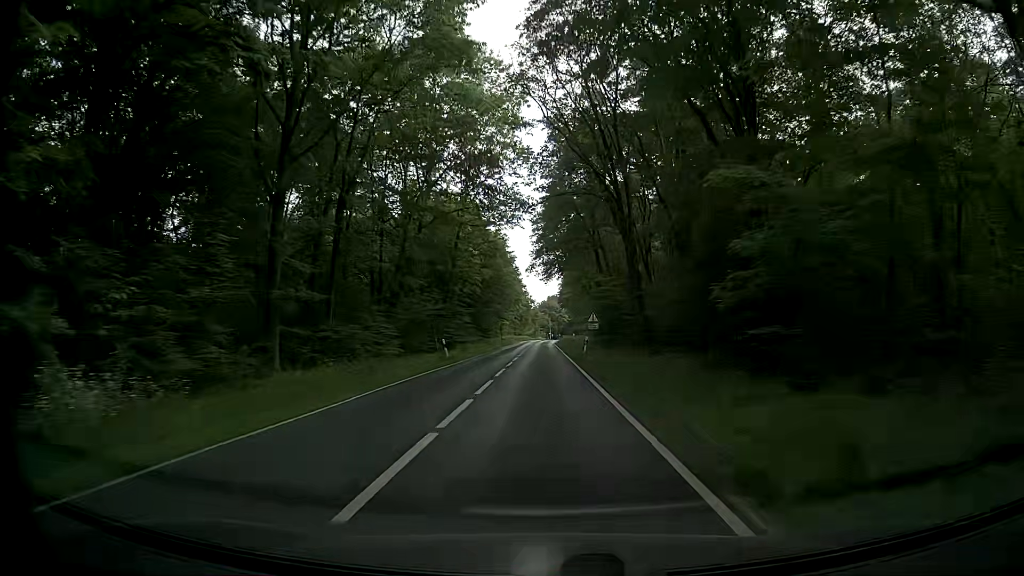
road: secondary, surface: asphalt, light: Day
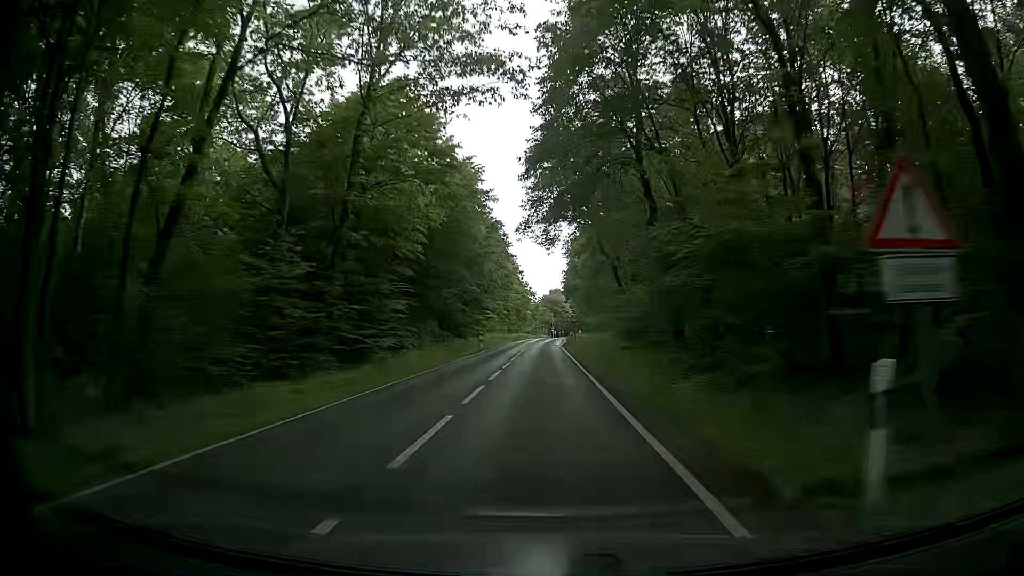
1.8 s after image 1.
(+0.2, +32.3) m; +1°
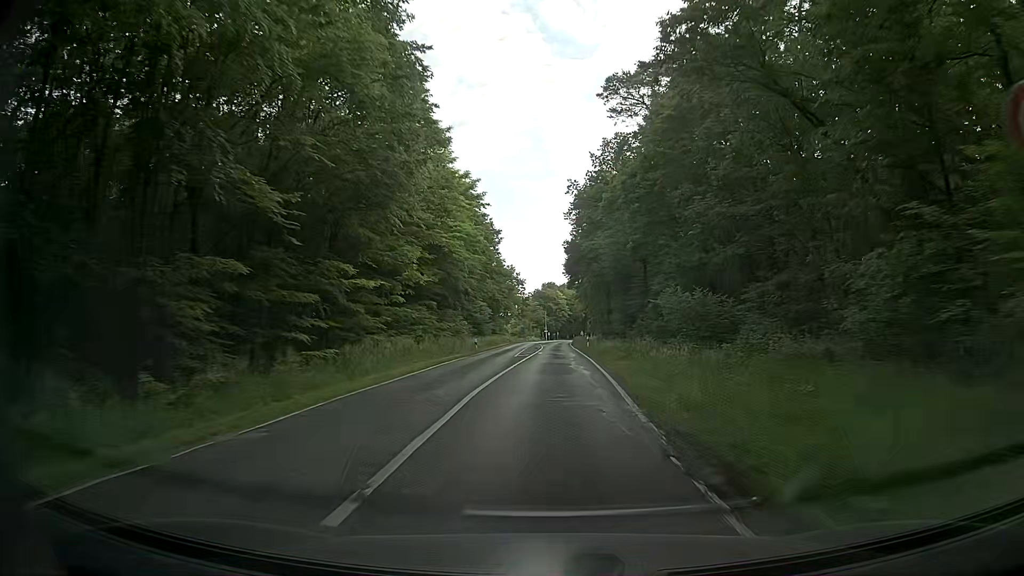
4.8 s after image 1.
(-0.5, +53.9) m; 0°
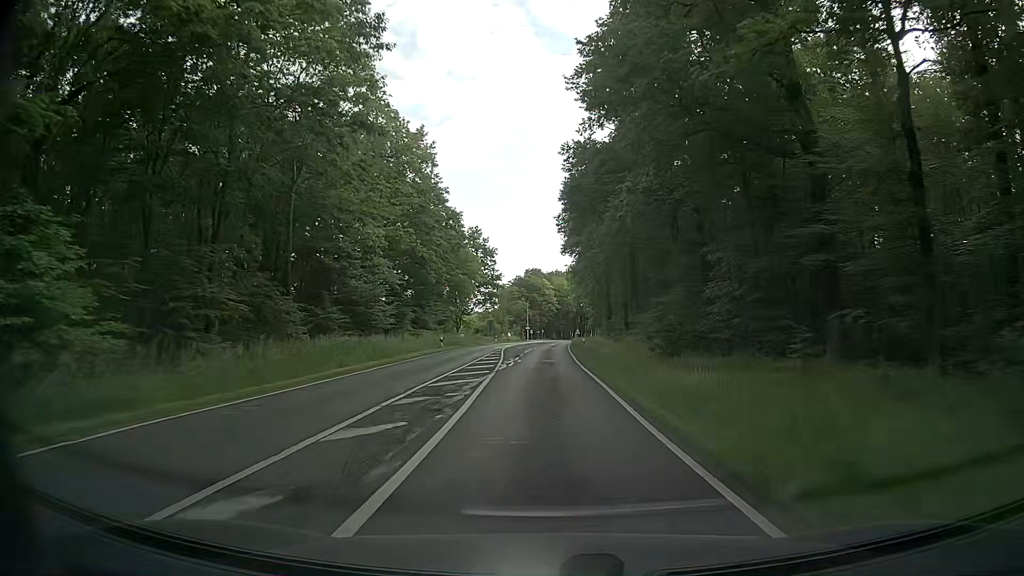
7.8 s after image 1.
(+1.1, +54.0) m; +1°
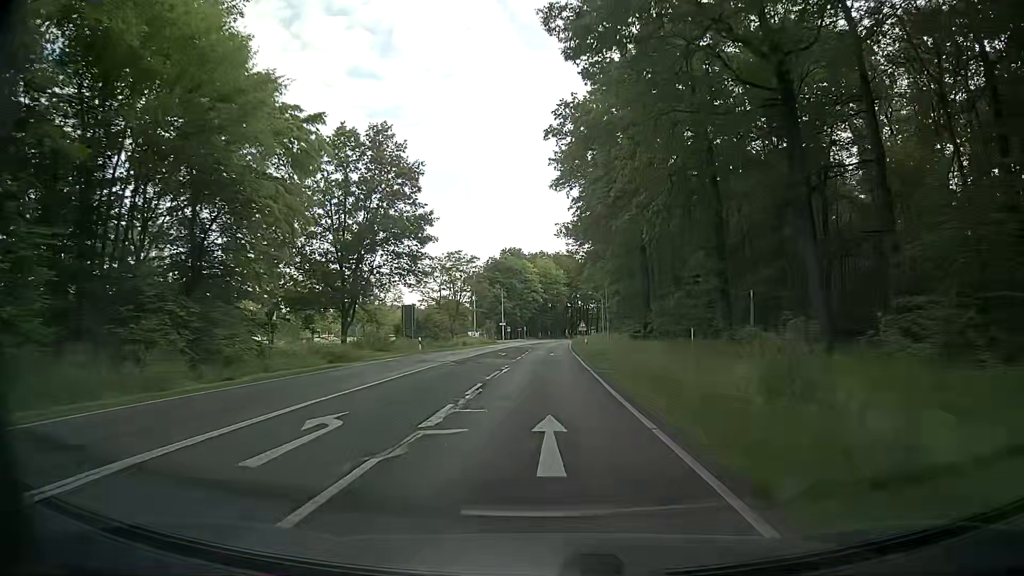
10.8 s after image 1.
(+0.8, +54.1) m; +2°
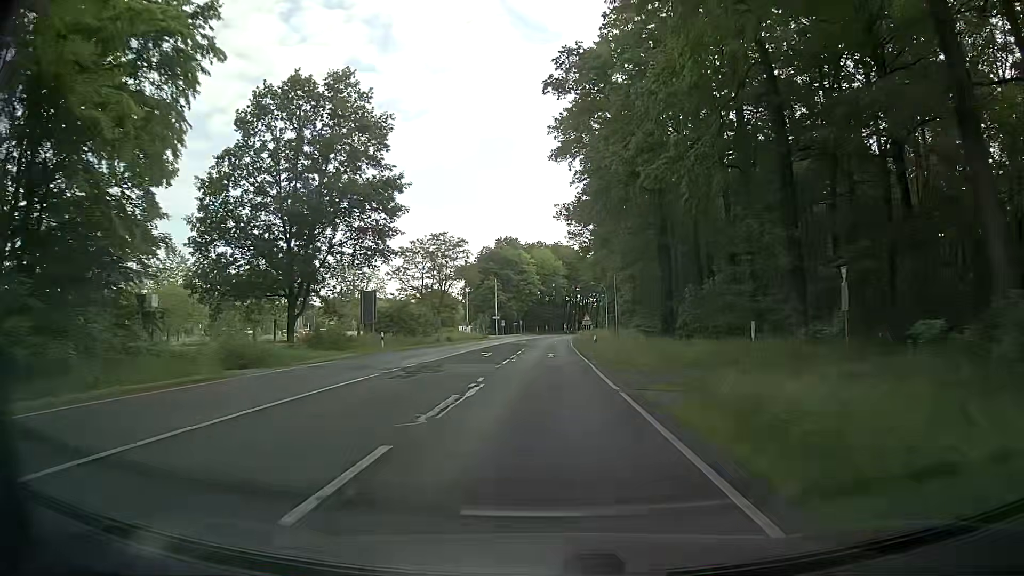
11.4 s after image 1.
(0.0, +10.8) m; 0°
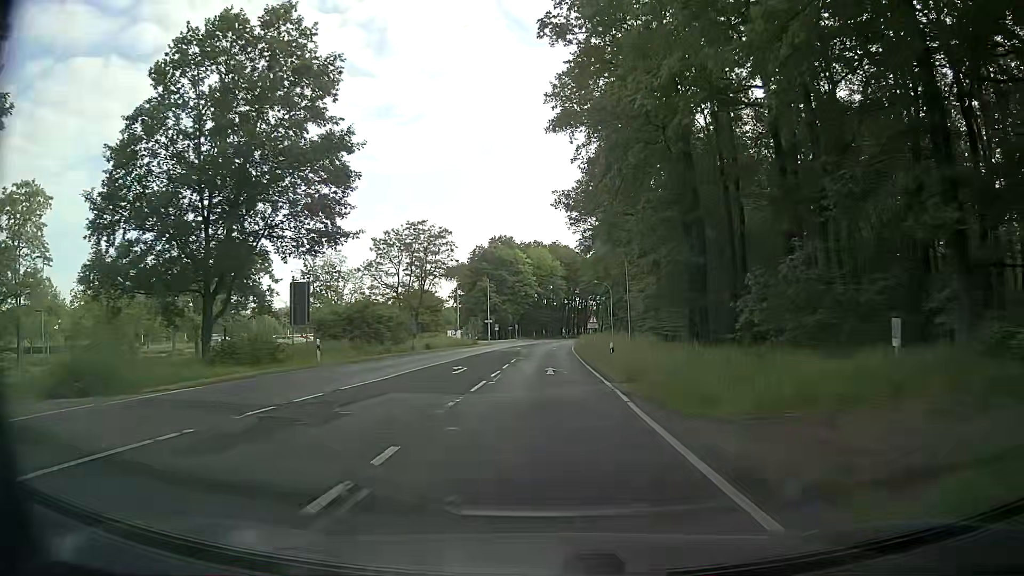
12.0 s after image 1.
(+0.1, +10.8) m; 0°
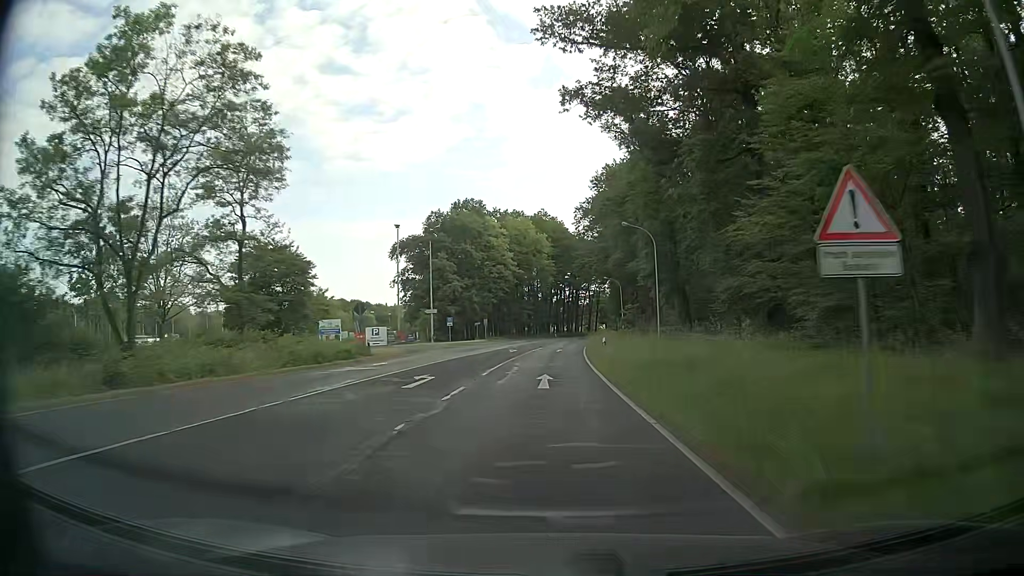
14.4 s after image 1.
(+0.8, +43.2) m; +2°
(0, +10) (0, +20) (0, +30) (0, +40) (+1, +50) (+1, +60) (+2, +70) (+2, +80) (+3, +90) (+4, +100) m
